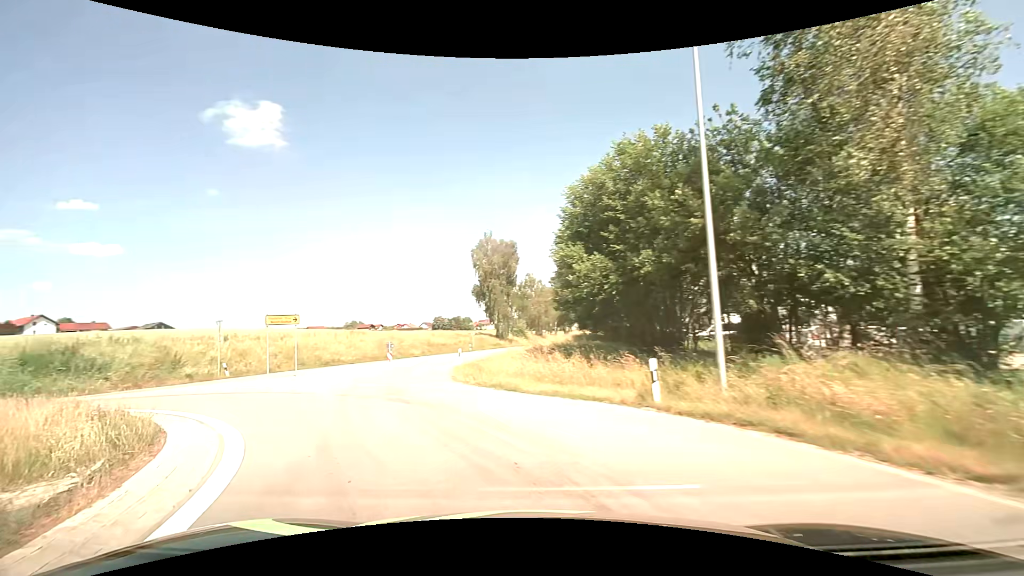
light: Day
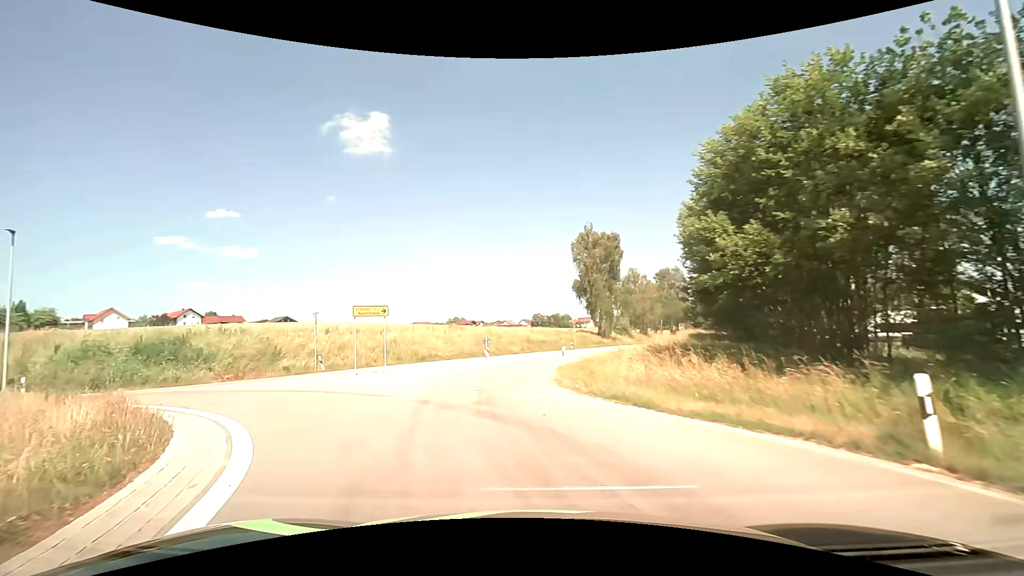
(-0.4, +3.6) m; -12°
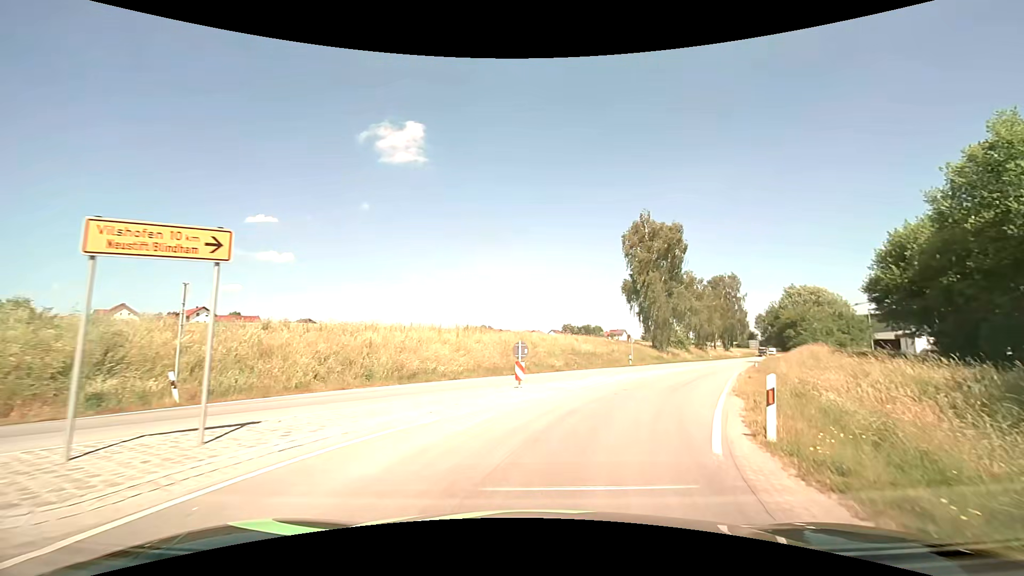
(-1.9, +16.3) m; -5°
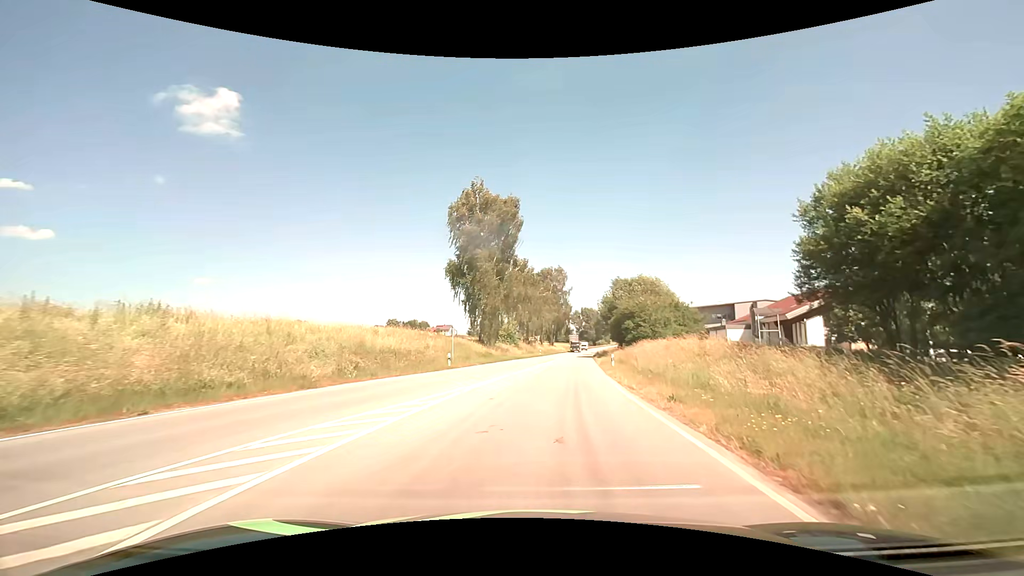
(+2.8, +15.3) m; +19°
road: secondary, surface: asphalt
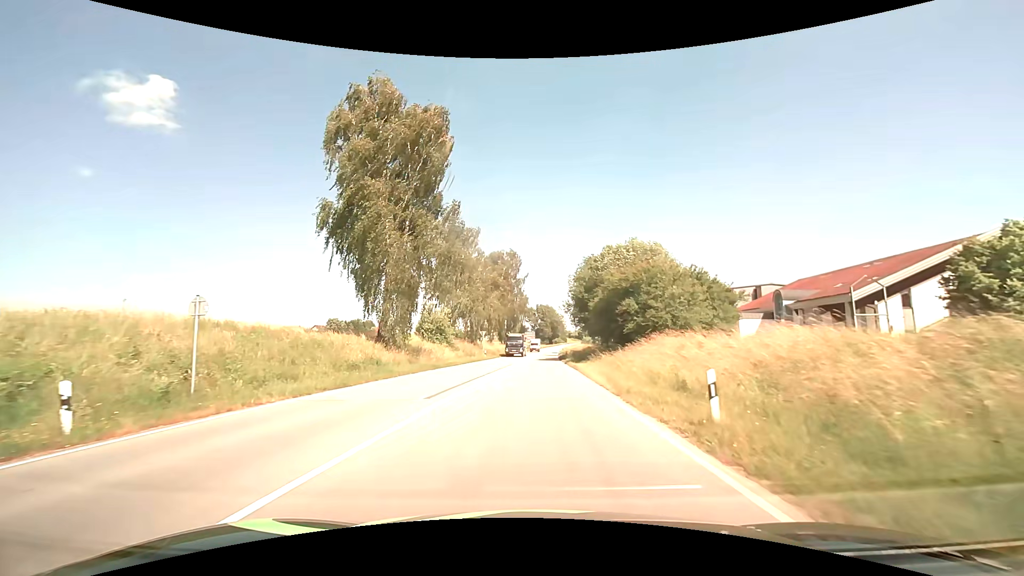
(+1.6, +25.0) m; +6°
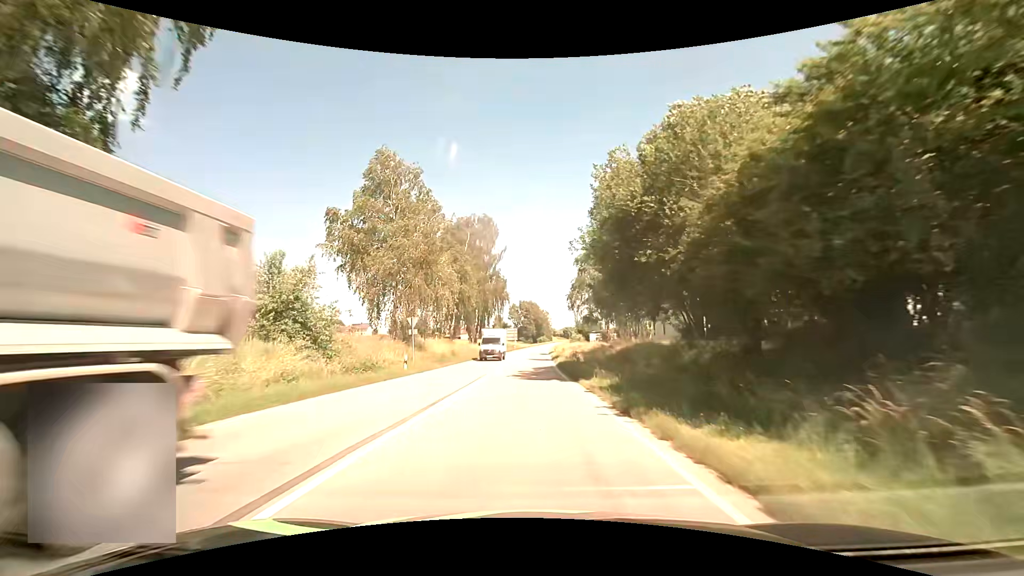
(+0.4, +30.6) m; +2°
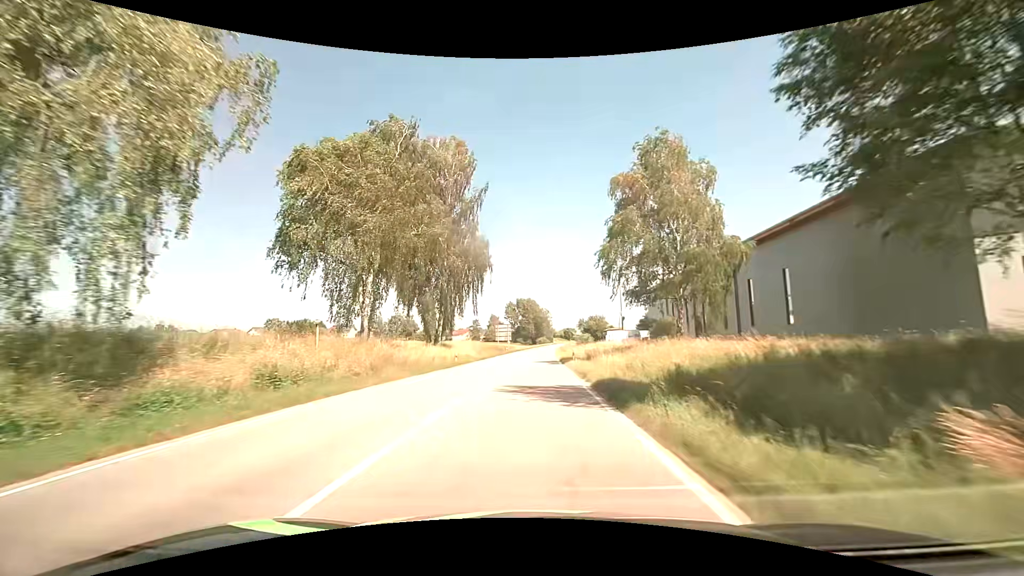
(0.0, +33.8) m; 0°
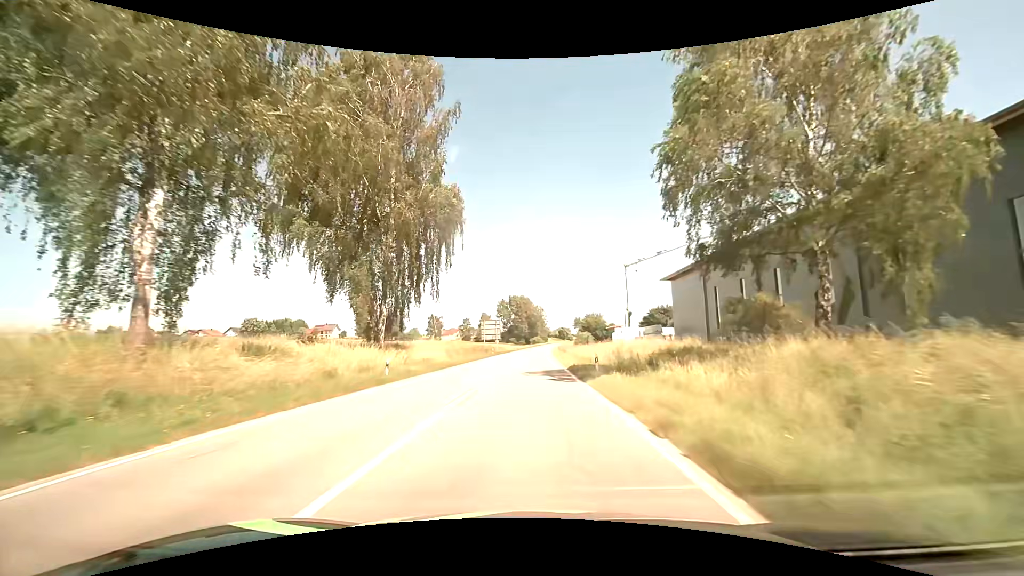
(+0.1, +17.7) m; +1°
(0, +10) (0, +20) (0, +30) (0, +40) (0, +50) (0, +60) (+1, +70) (+1, +80) (+1, +90) (+1, +100) m
